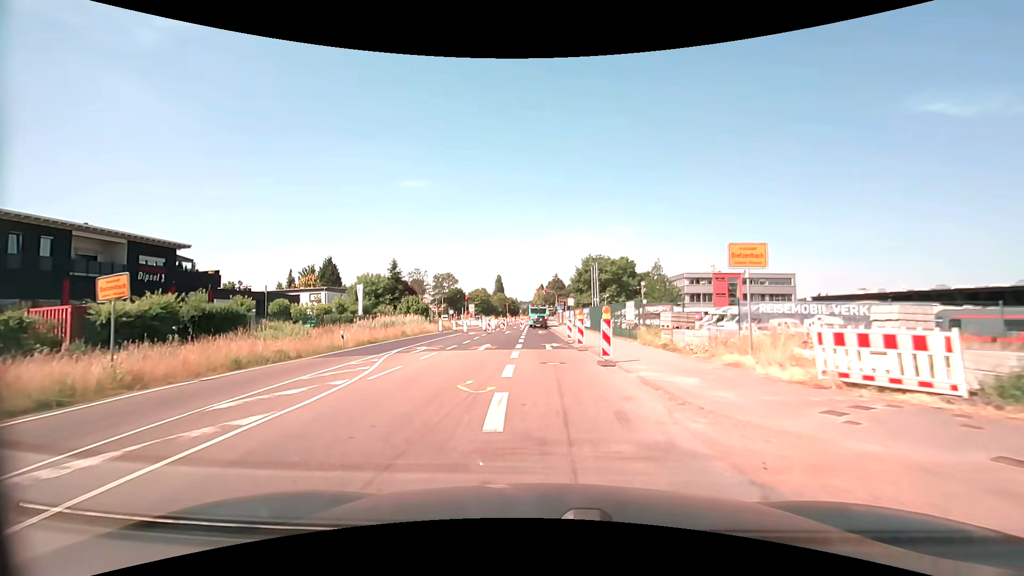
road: secondary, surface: asphalt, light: Day
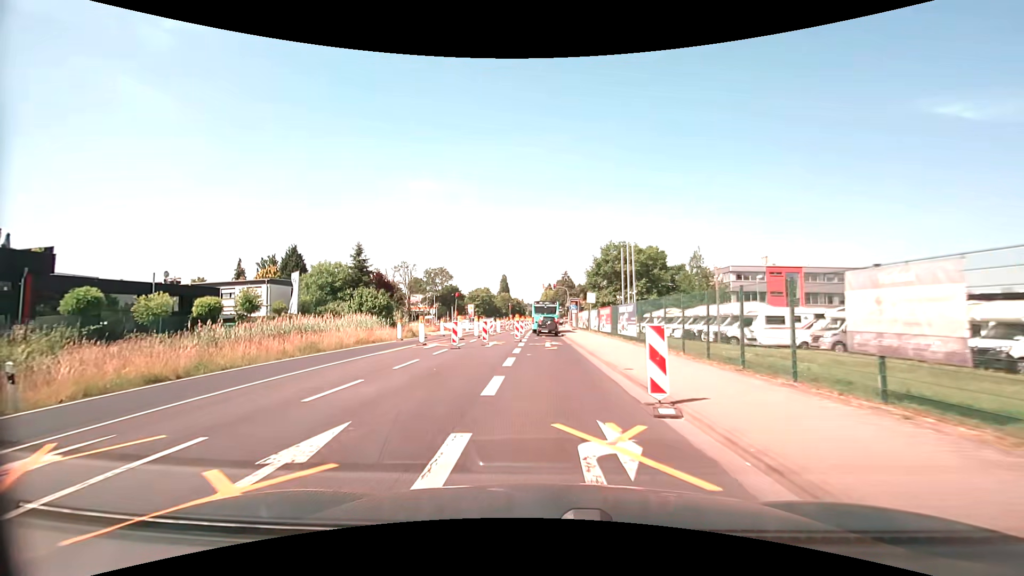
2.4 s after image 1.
(-0.1, +19.7) m; 0°
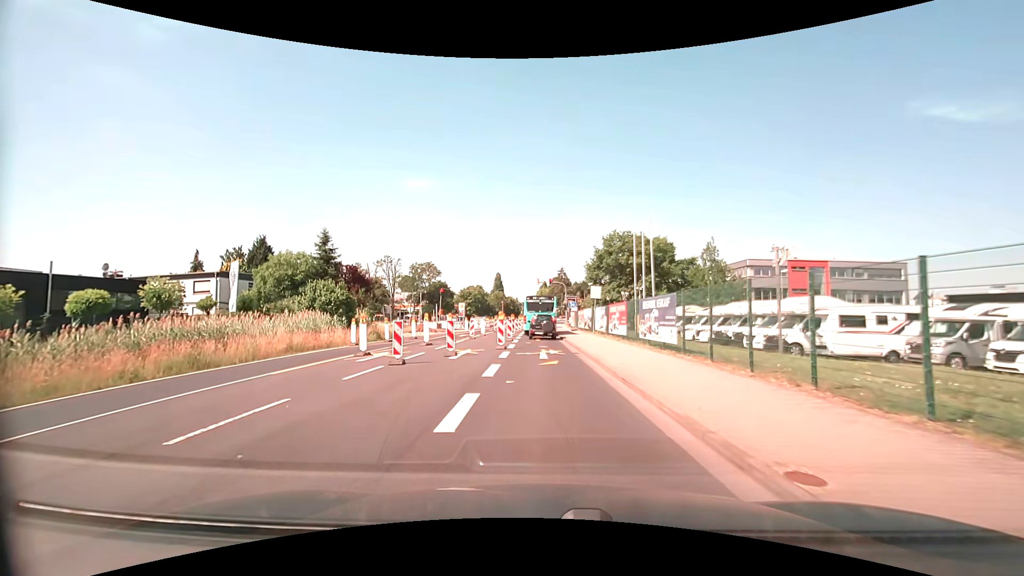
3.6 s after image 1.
(0.0, +8.6) m; 0°
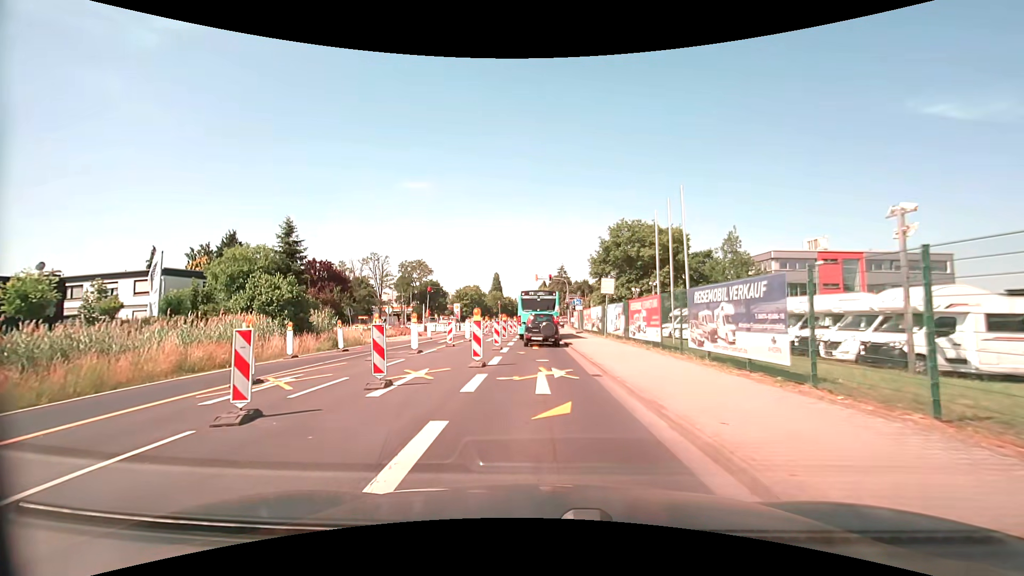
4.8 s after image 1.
(0.0, +7.8) m; +1°
